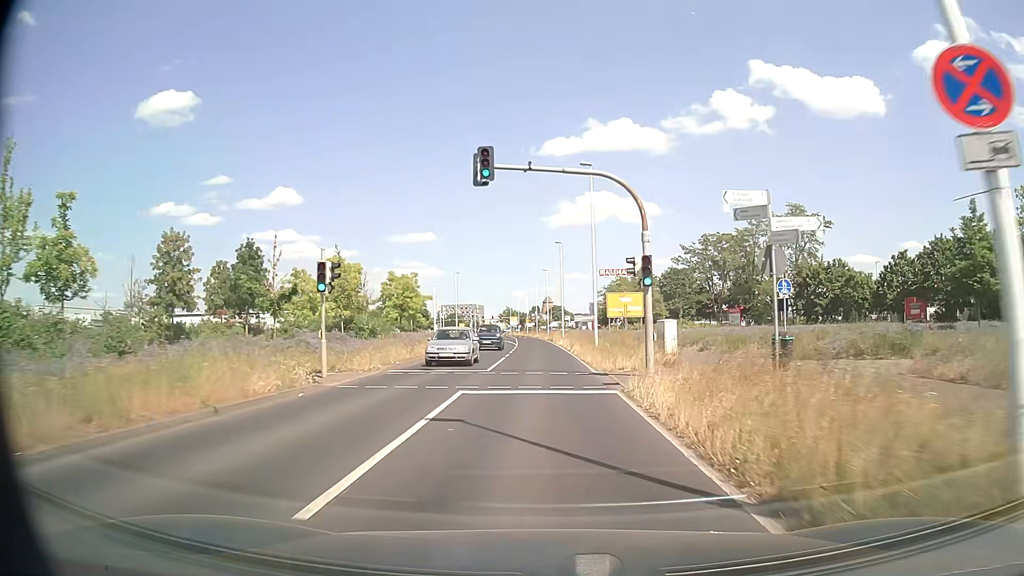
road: secondary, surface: asphalt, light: Day
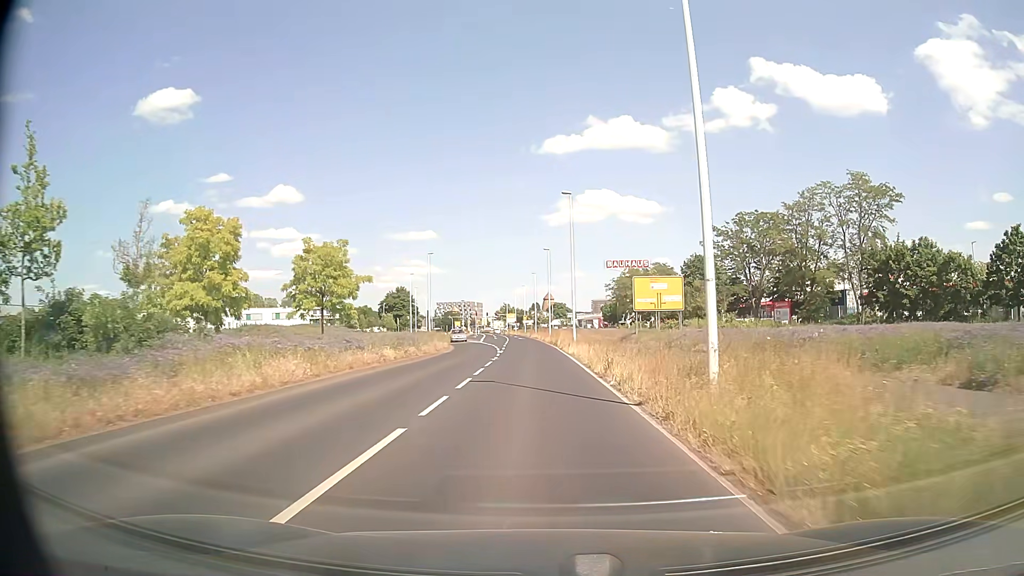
(-0.1, +23.1) m; 0°
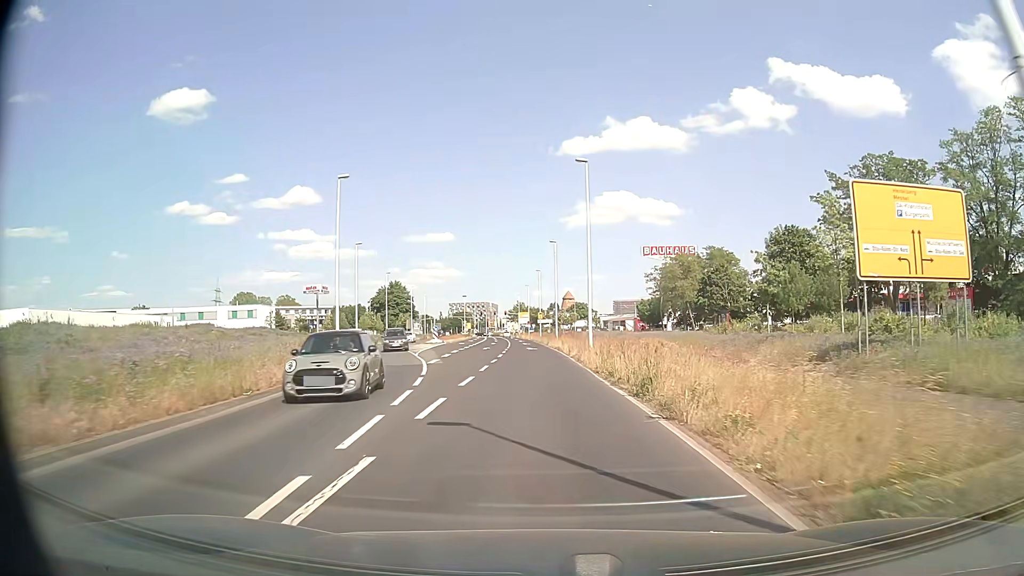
(-0.7, +38.6) m; -1°
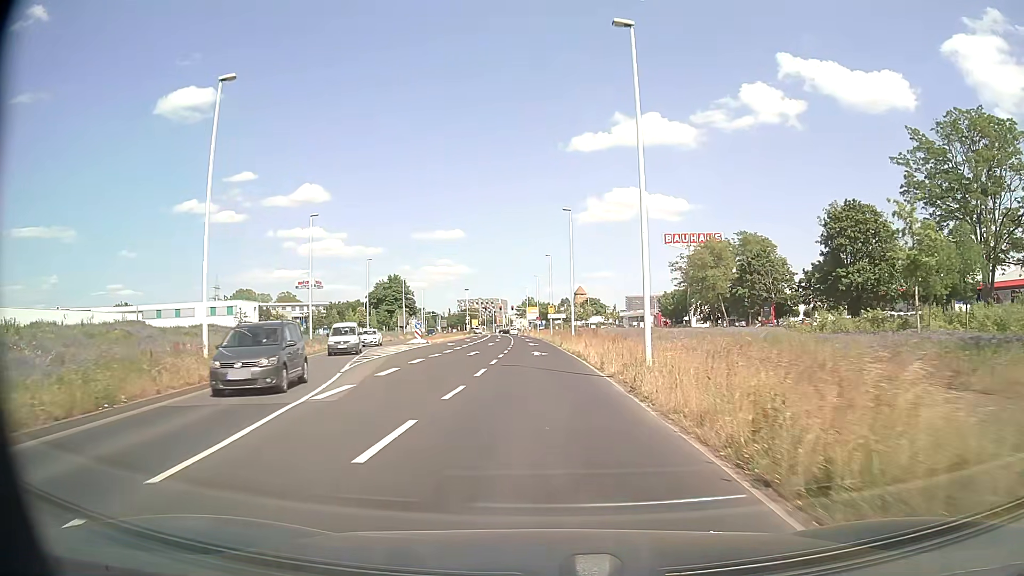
(-0.1, +15.4) m; -1°
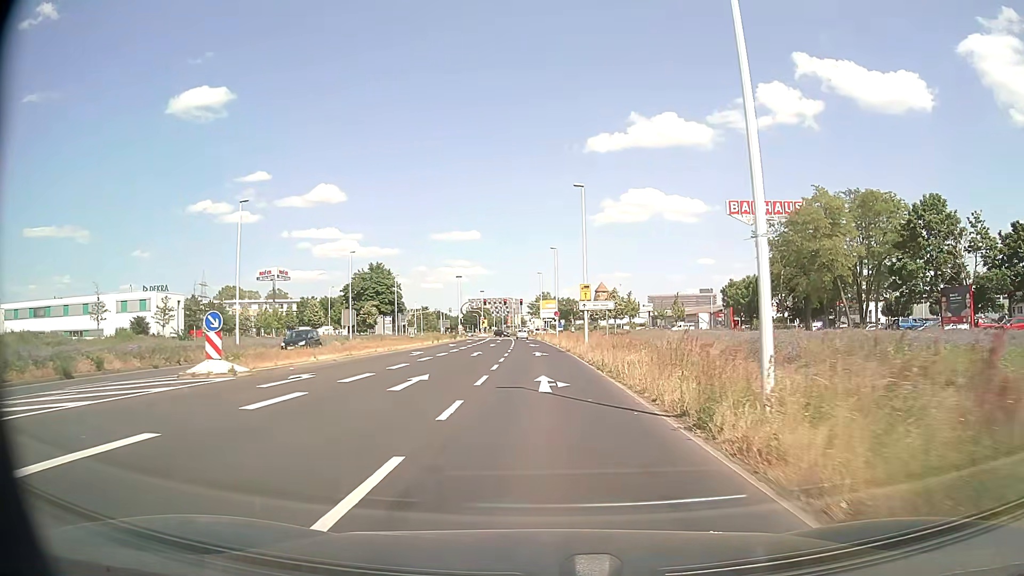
(-0.6, +38.5) m; -1°
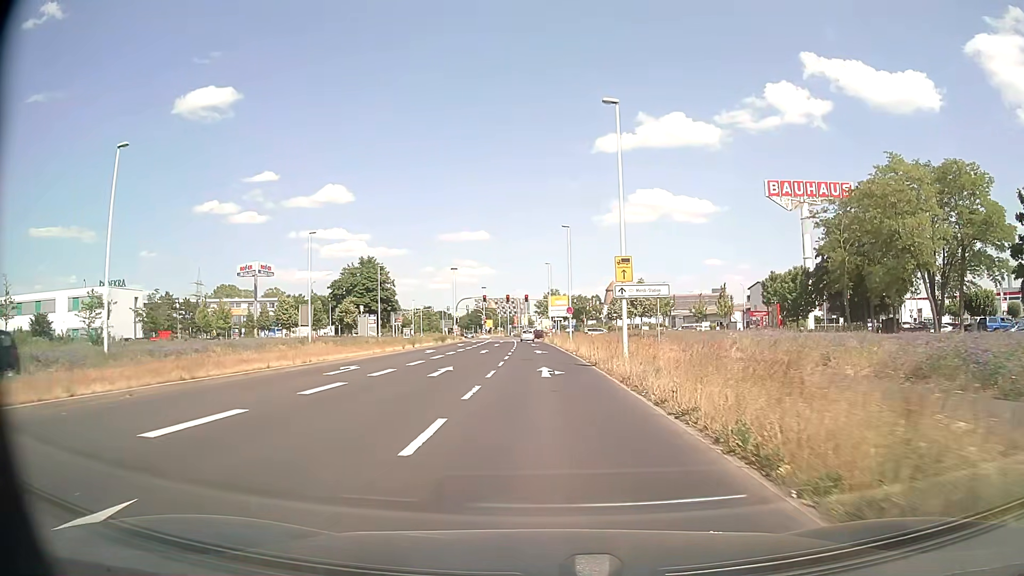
(-0.1, +15.0) m; -1°
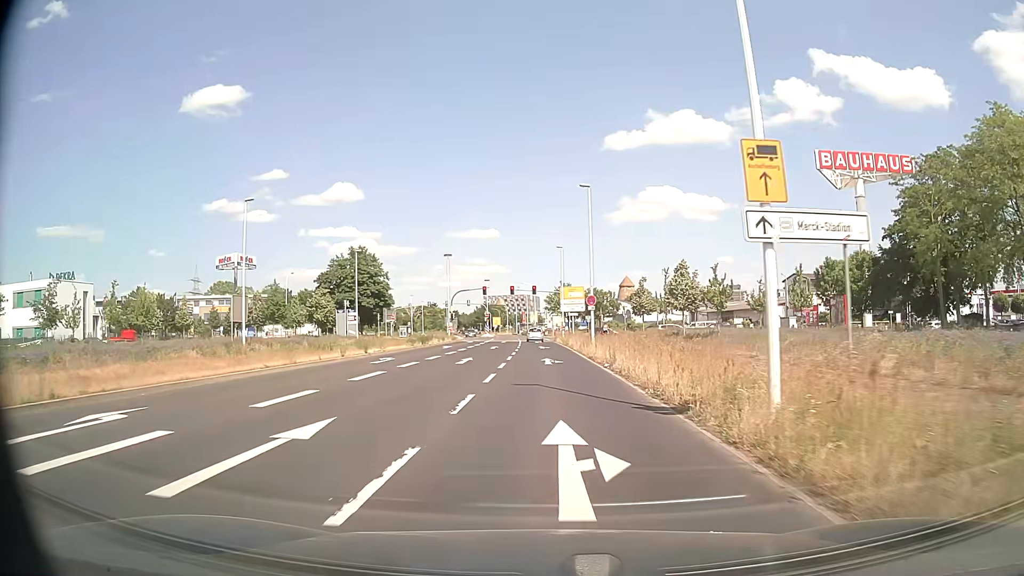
(0.0, +14.6) m; -1°
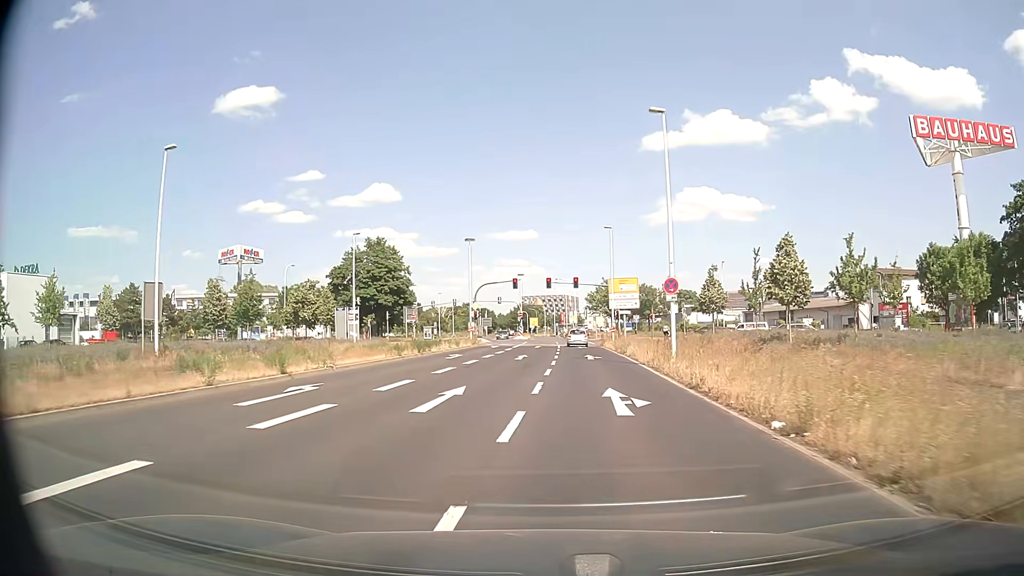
(-0.4, +14.3) m; -3°
(0, +10) (0, +20) (-1, +30) (-1, +40) (0, +50) (0, +60) (0, +70) (0, +80) (0, +90) (0, +100) m
